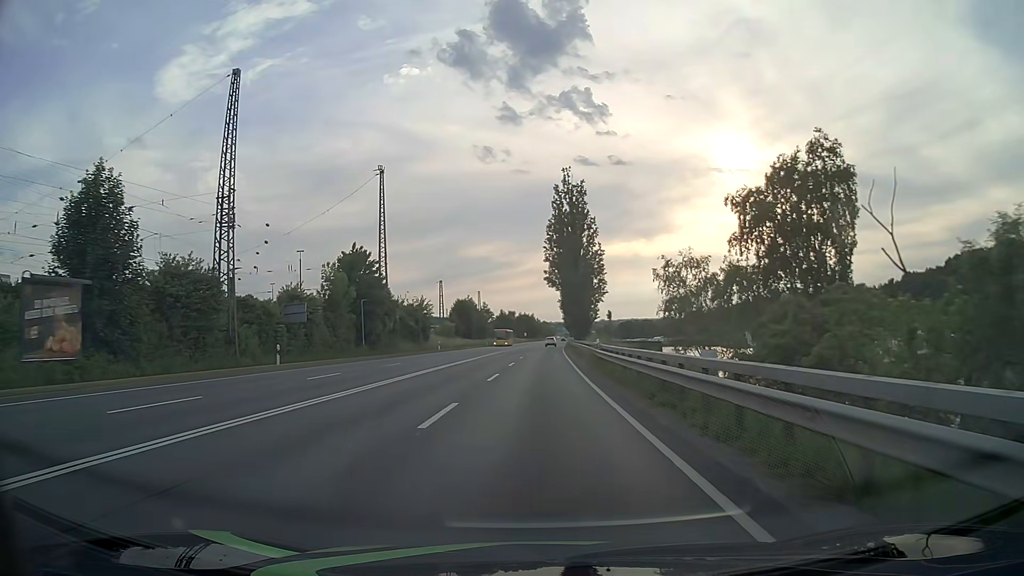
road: primary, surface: asphalt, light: Day
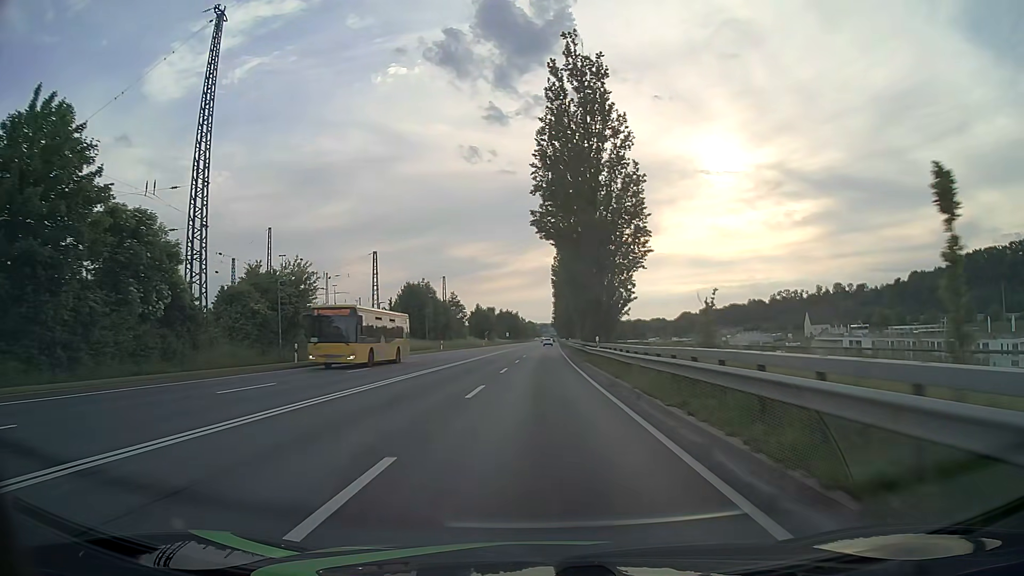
(+0.4, +42.9) m; +1°
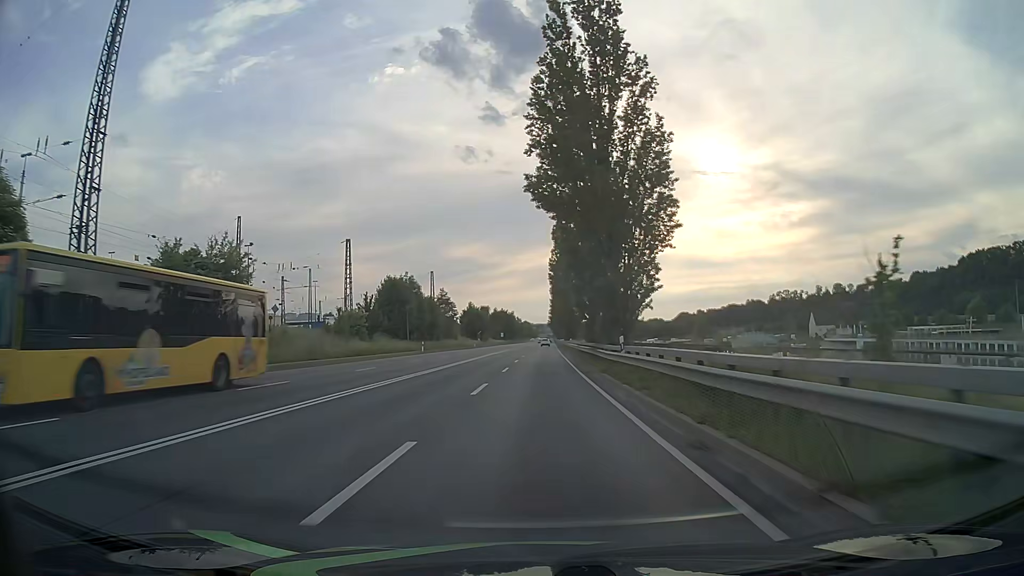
(0.0, +10.7) m; 0°
(0, +10) (0, +20) (0, +30) (0, +40) (0, +50) (+1, +60) (+1, +70) (+1, +80) (+1, +90) (+2, +100) m
